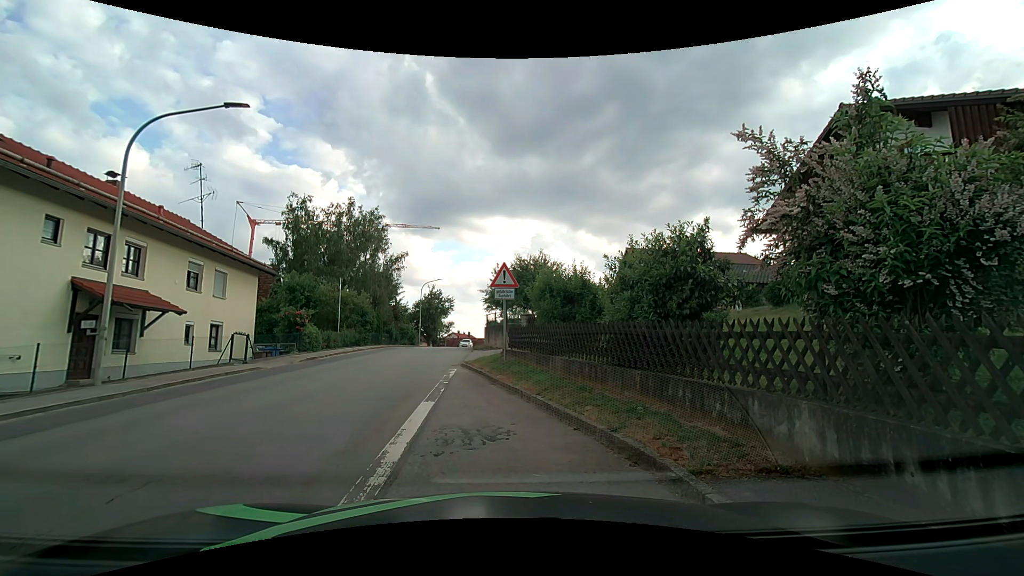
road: tertiary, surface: asphalt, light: Day
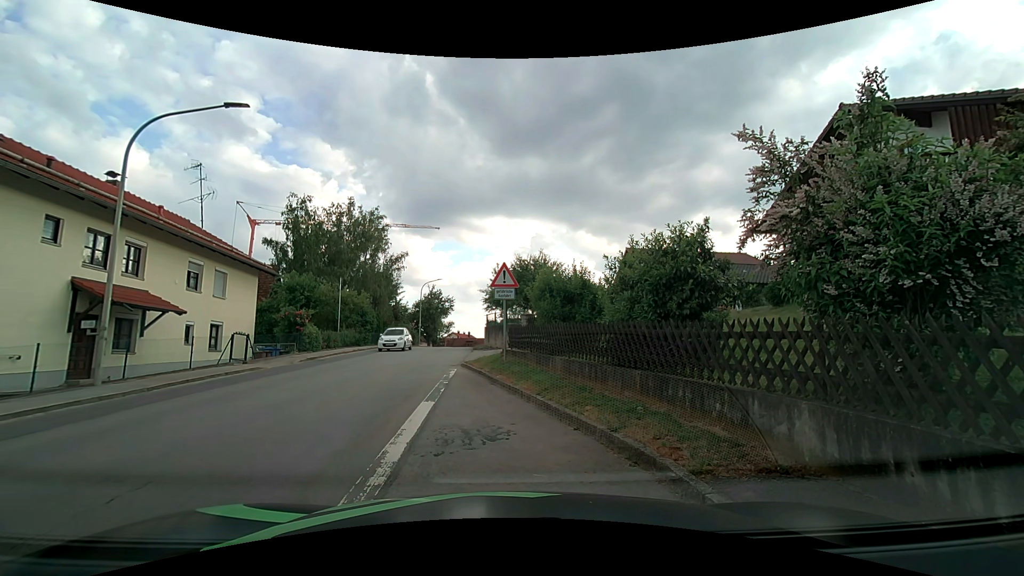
(0.0, 0.0) m; 0°
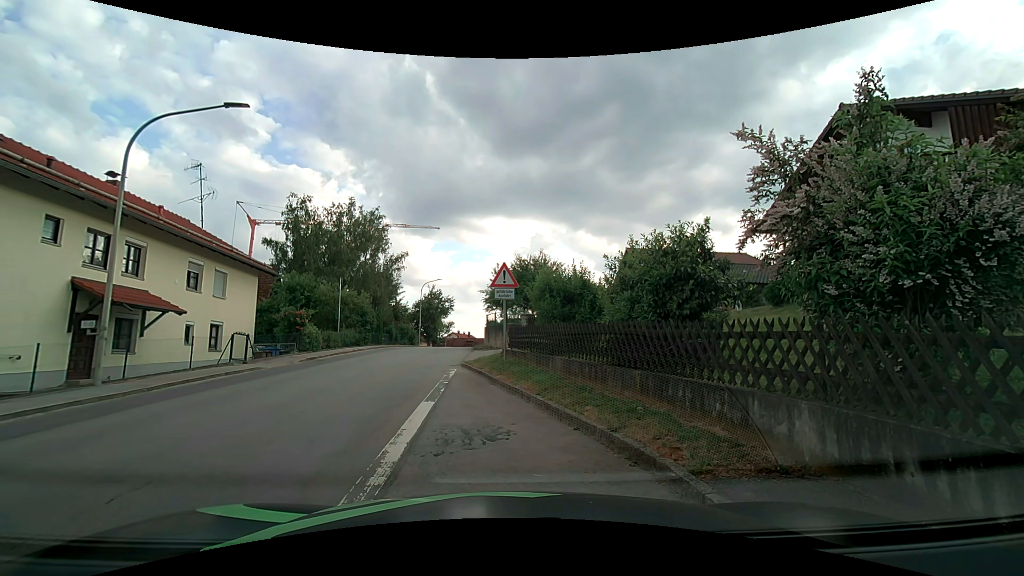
(0.0, 0.0) m; 0°
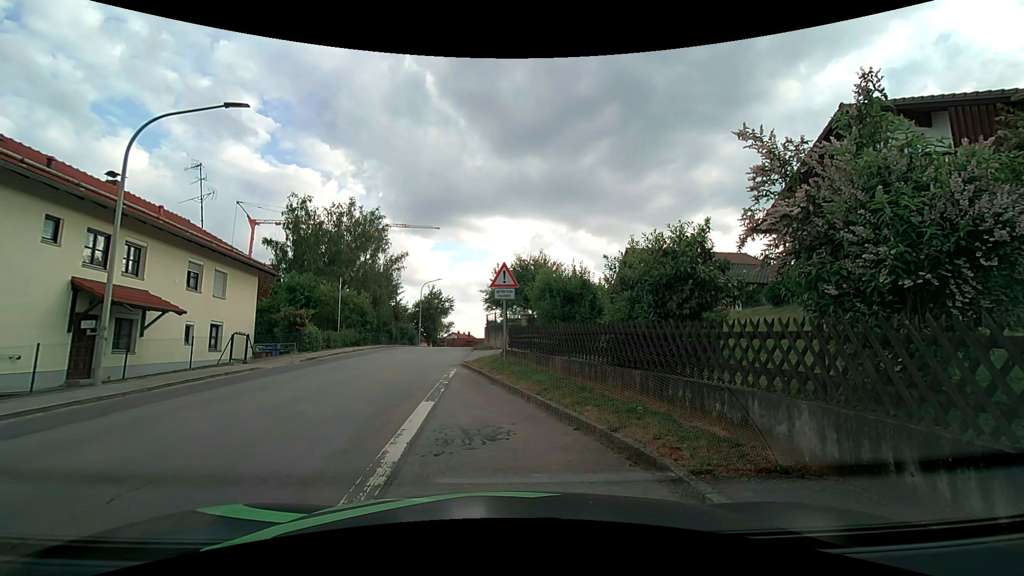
(0.0, 0.0) m; 0°
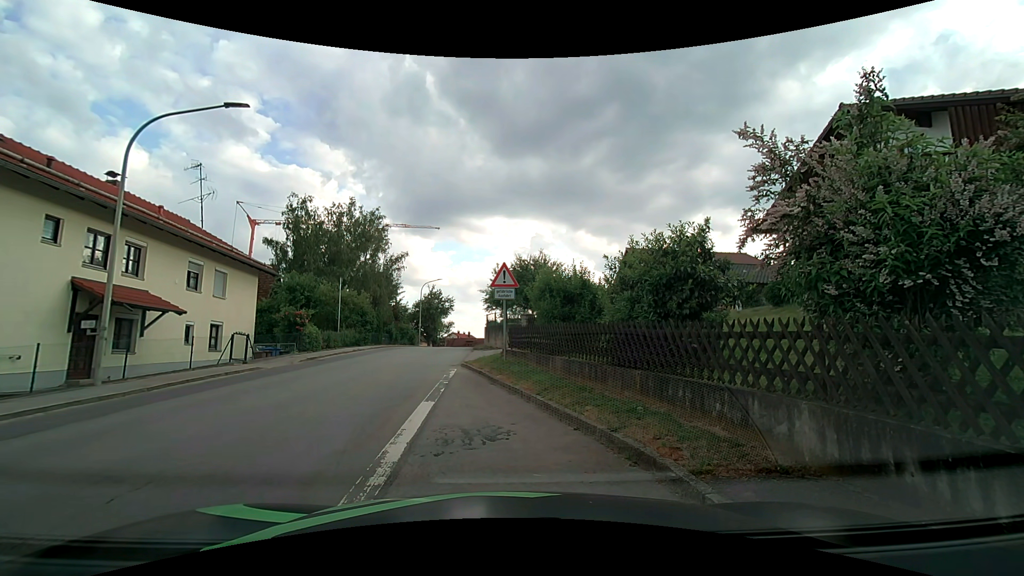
(0.0, 0.0) m; 0°
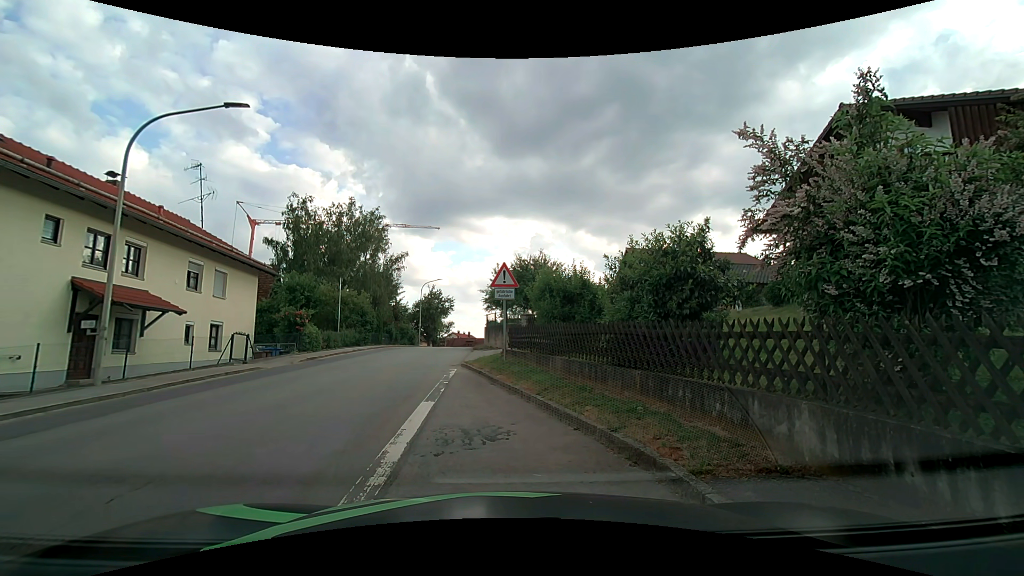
(0.0, 0.0) m; 0°
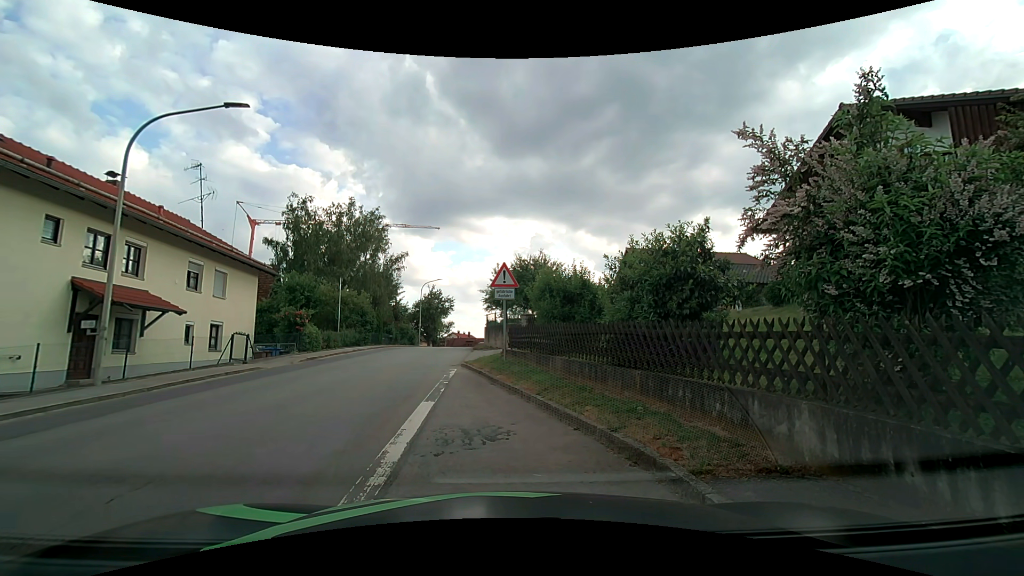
(0.0, 0.0) m; 0°
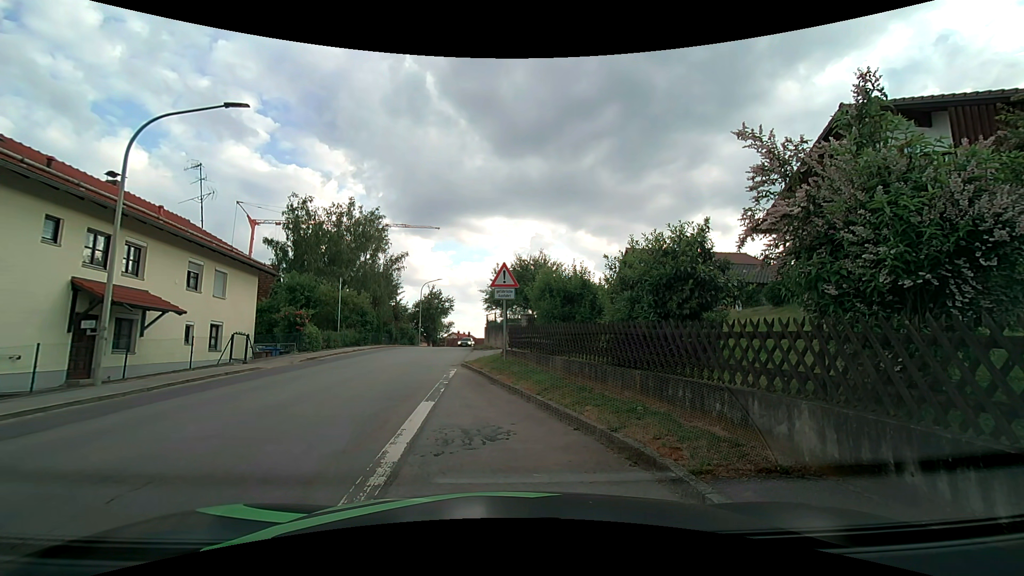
(0.0, 0.0) m; 0°
